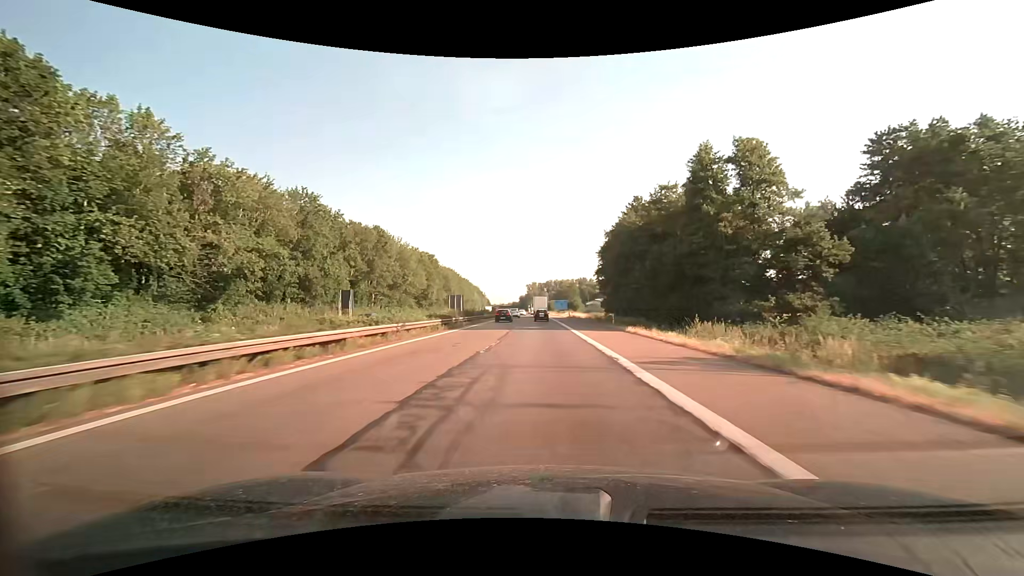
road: motorway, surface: asphalt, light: Day
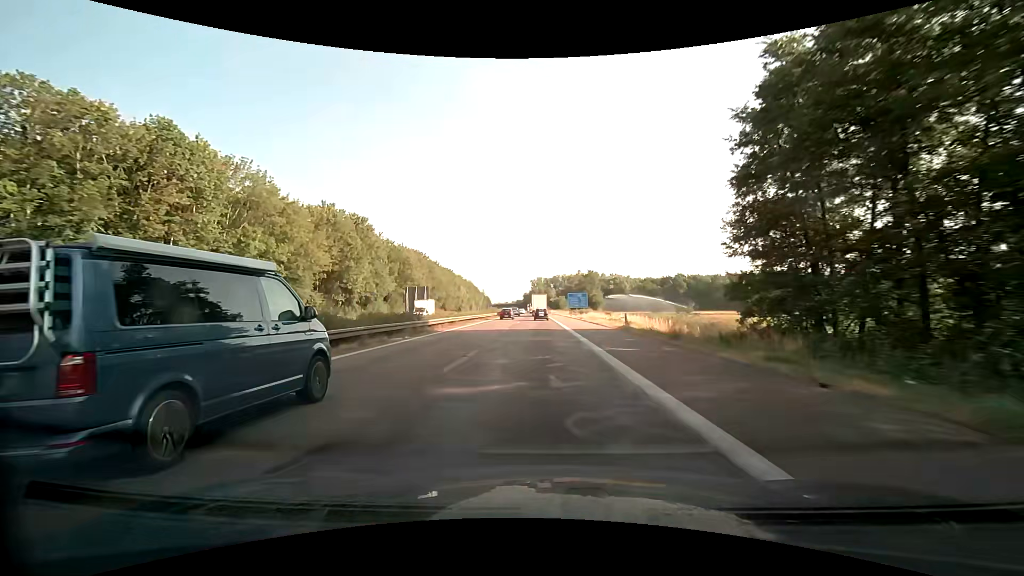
(-0.4, +58.5) m; -1°
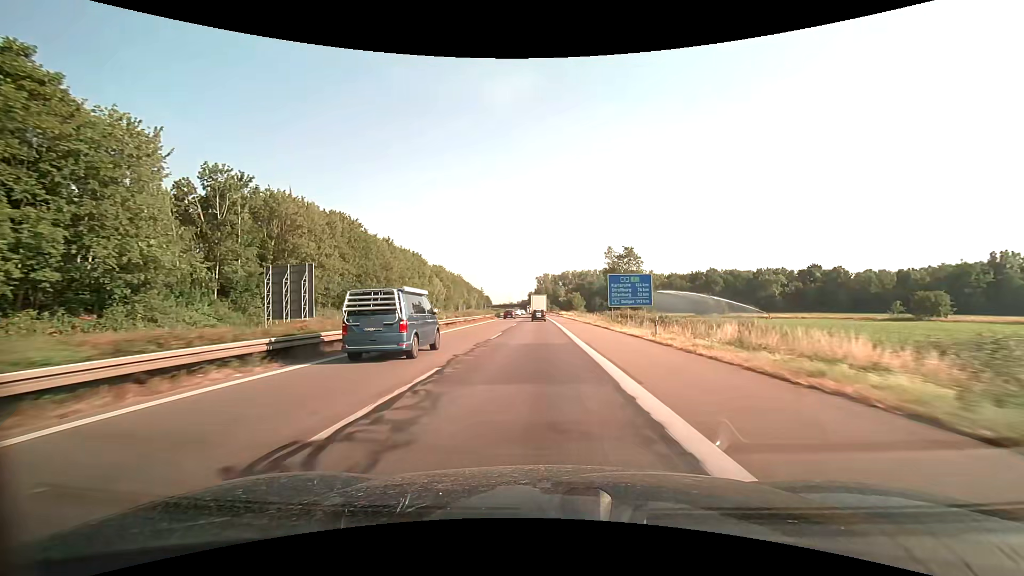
(-0.5, +58.5) m; -1°
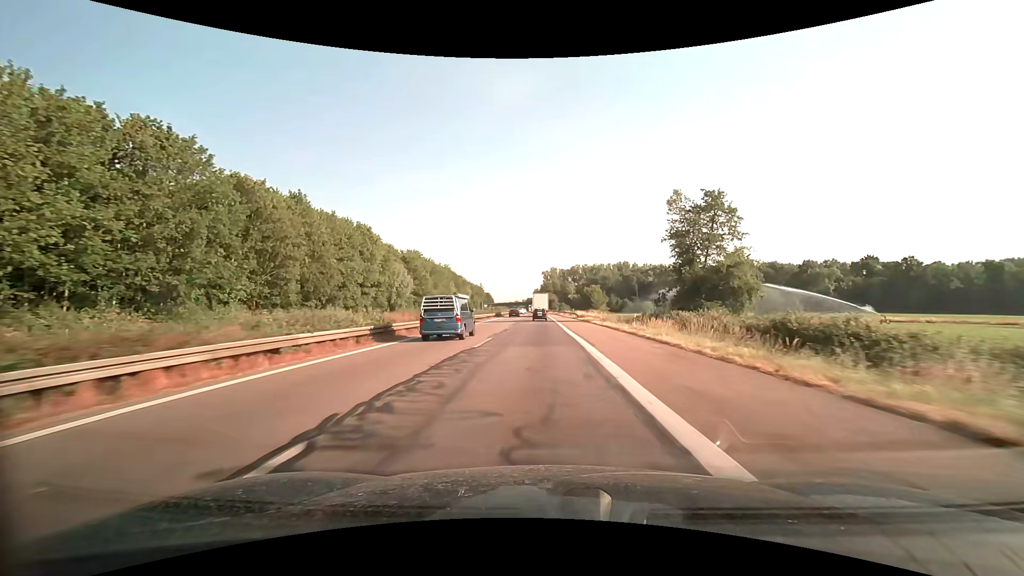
(-0.3, +44.0) m; -1°
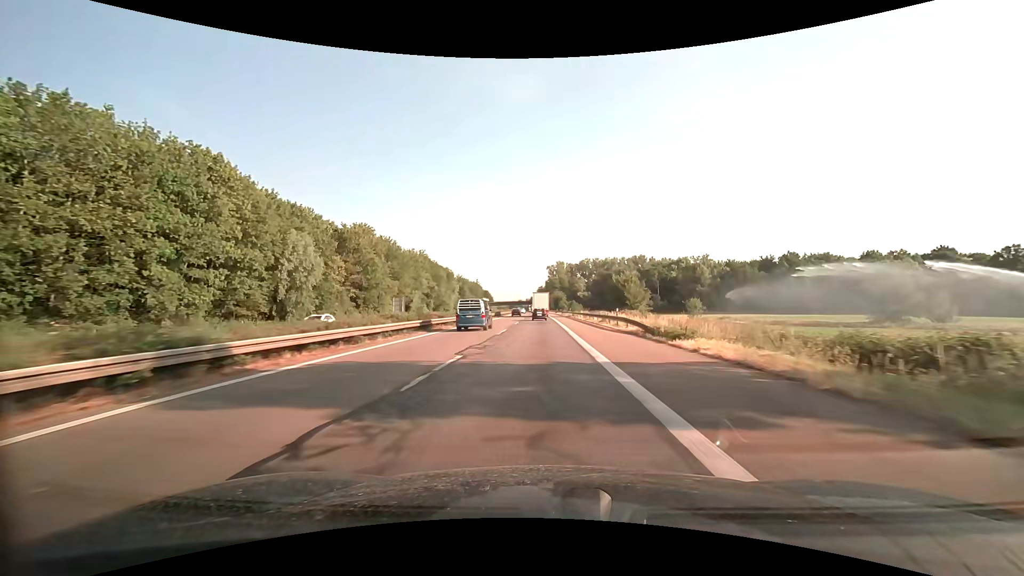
(-0.2, +44.1) m; -1°
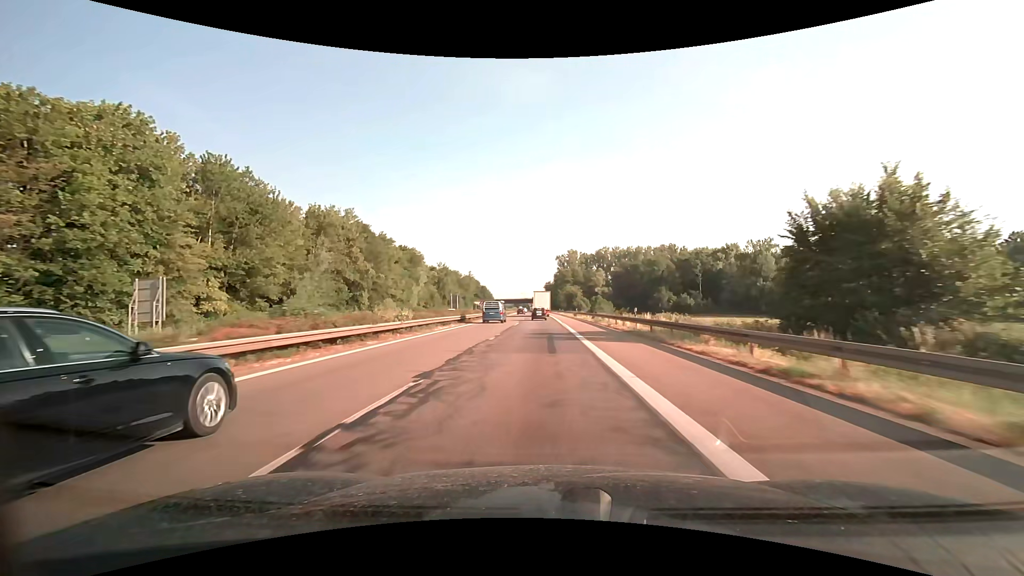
(-0.4, +58.1) m; -1°
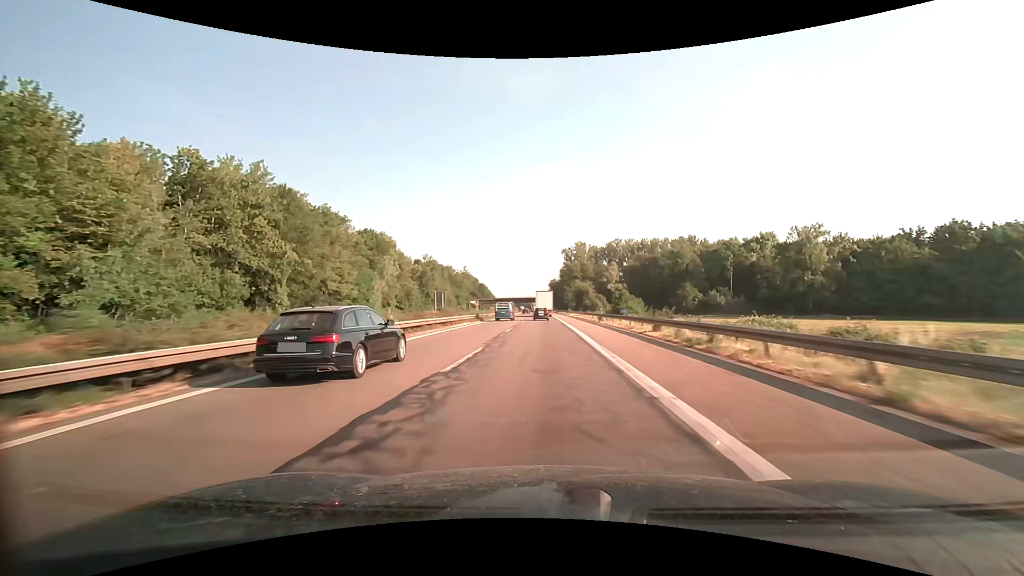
(-0.1, +28.4) m; -1°
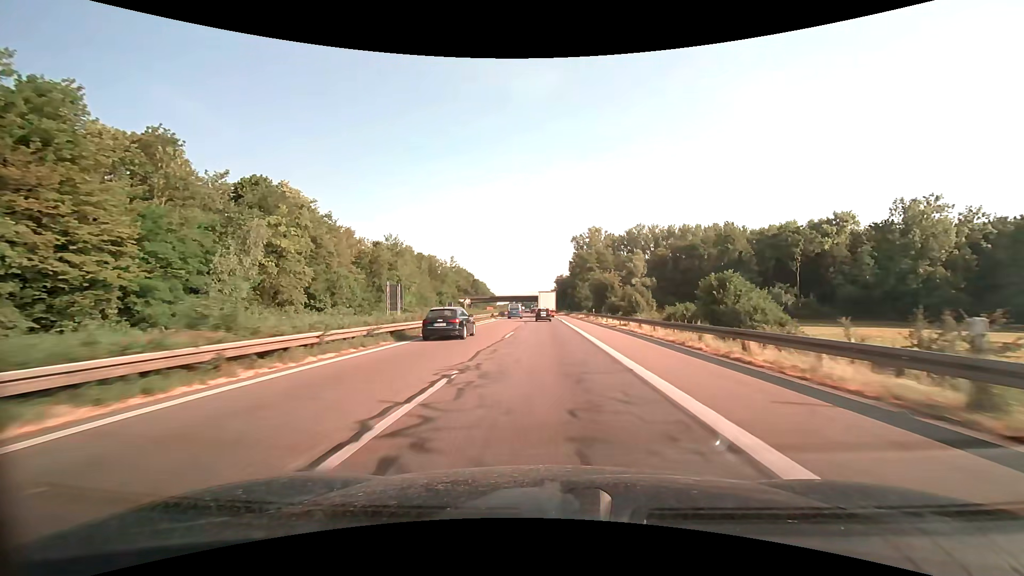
(-0.2, +41.8) m; -1°
(0, +10) (0, +20) (0, +30) (0, +40) (0, +50) (0, +60) (0, +70) (0, +80) (0, +90) (0, +100) m
